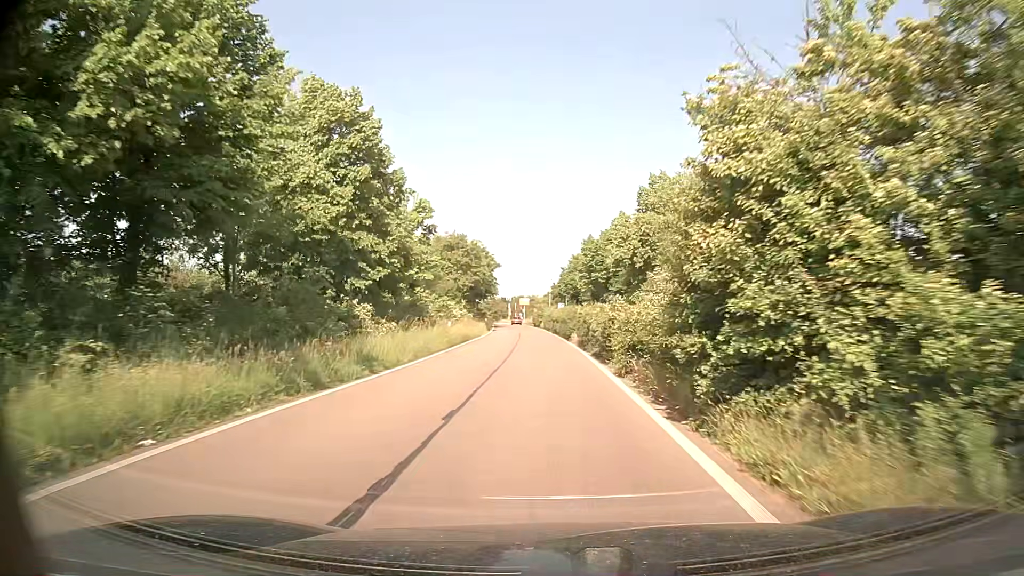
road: trunk_link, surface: asphalt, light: Day
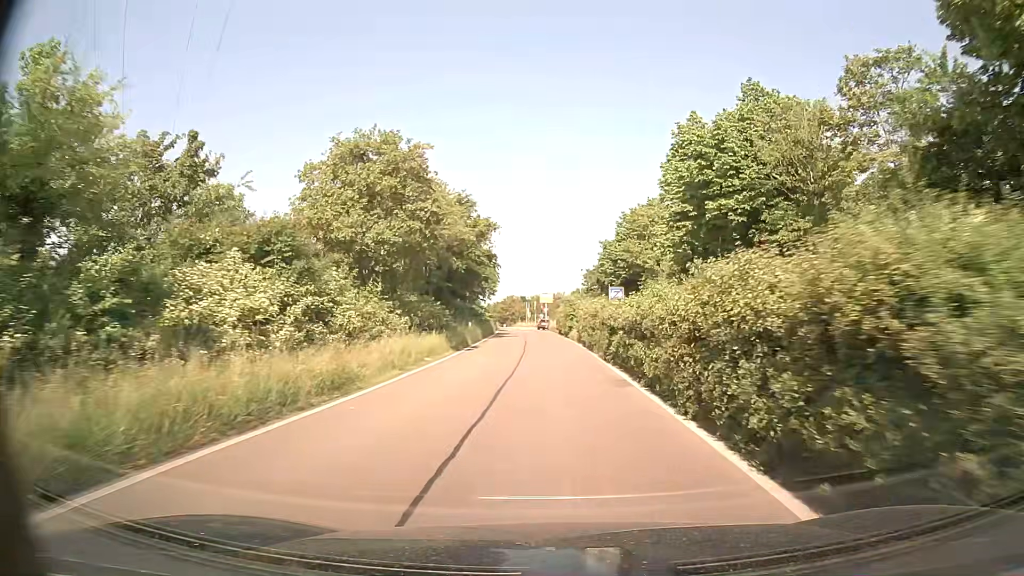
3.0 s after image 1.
(-0.9, +35.2) m; -2°
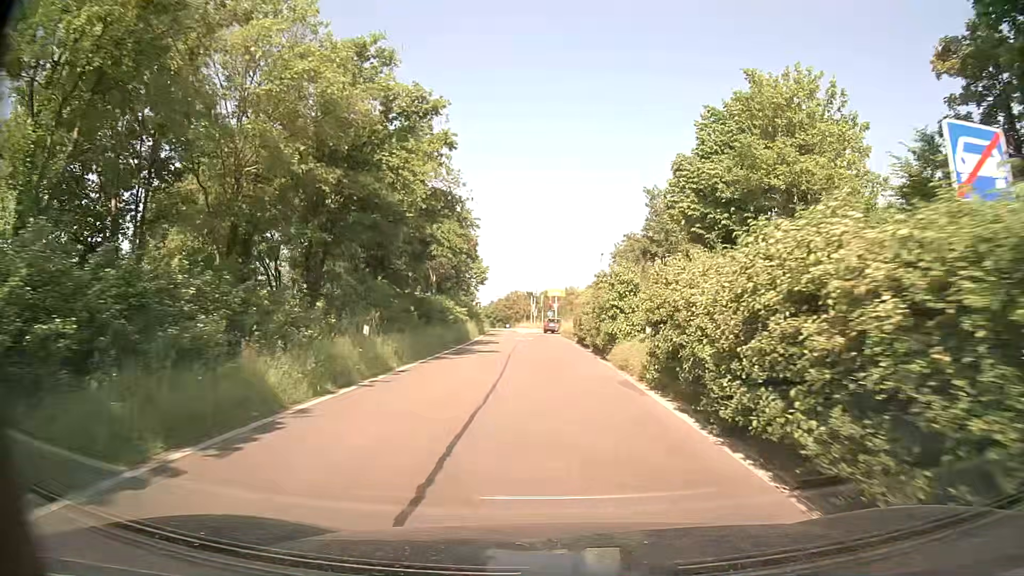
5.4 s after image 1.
(-0.2, +25.4) m; -1°
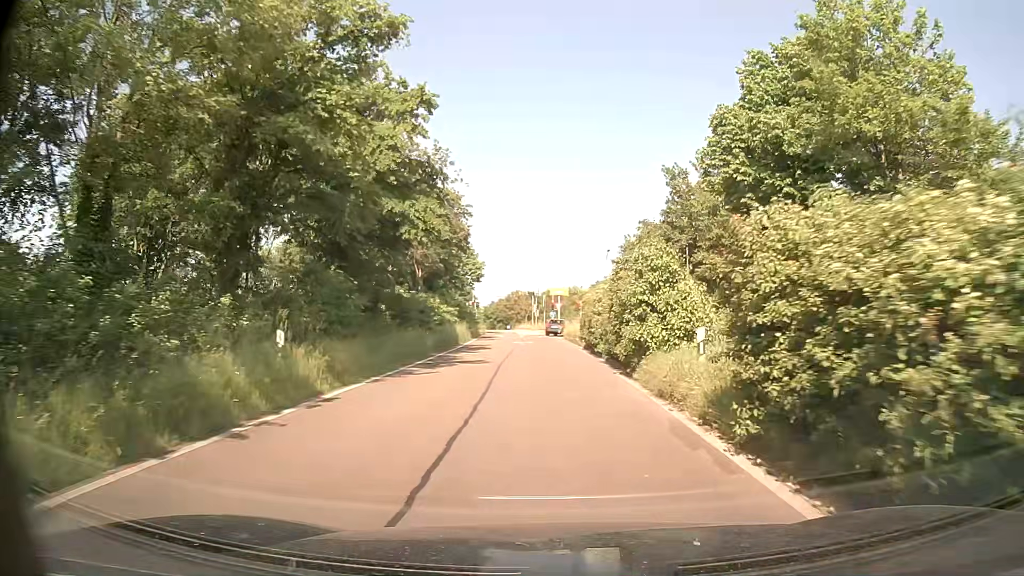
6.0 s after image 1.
(0.0, +5.7) m; 0°
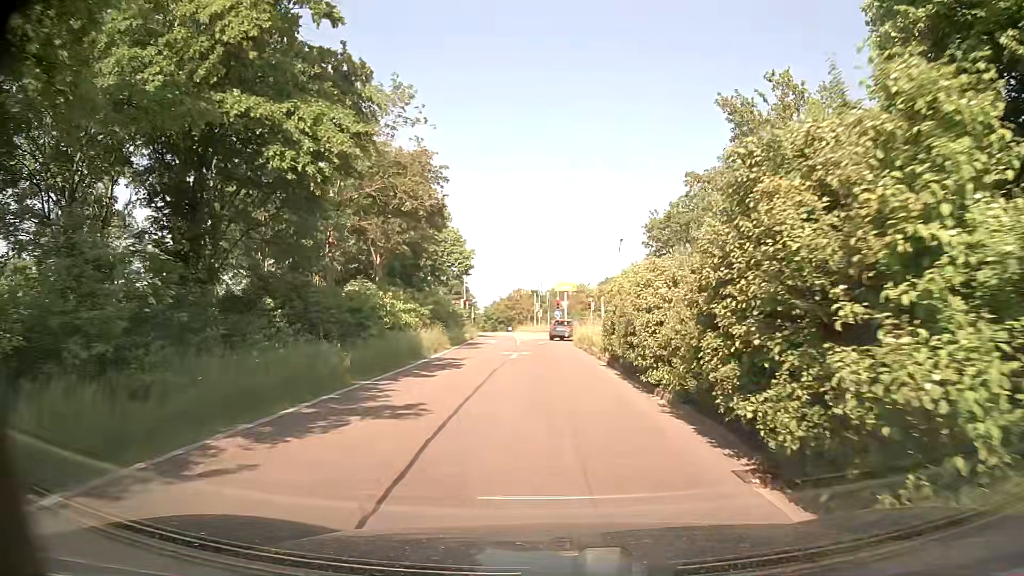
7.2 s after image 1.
(0.0, +10.7) m; -1°
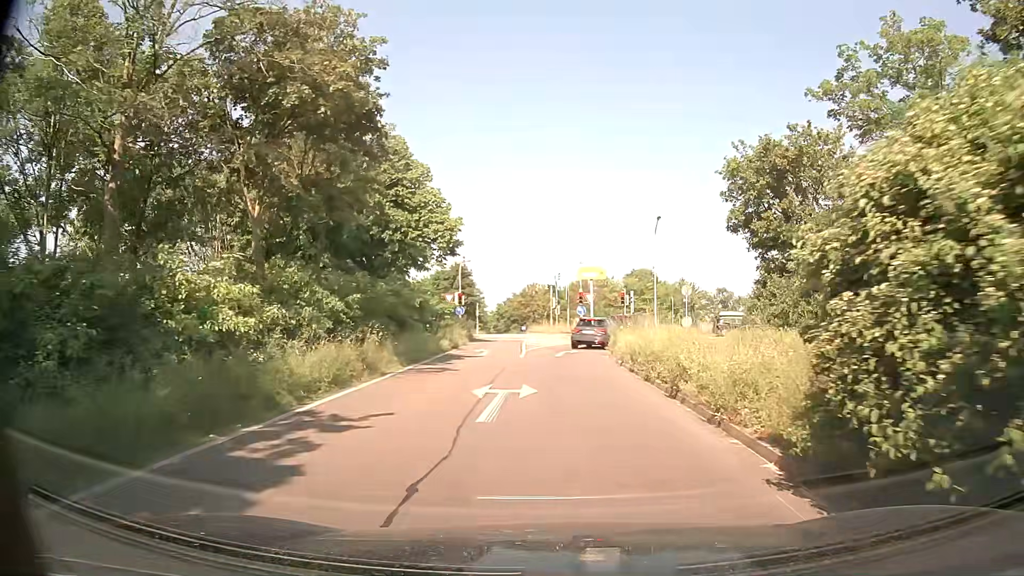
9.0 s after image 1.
(0.0, +14.2) m; -1°
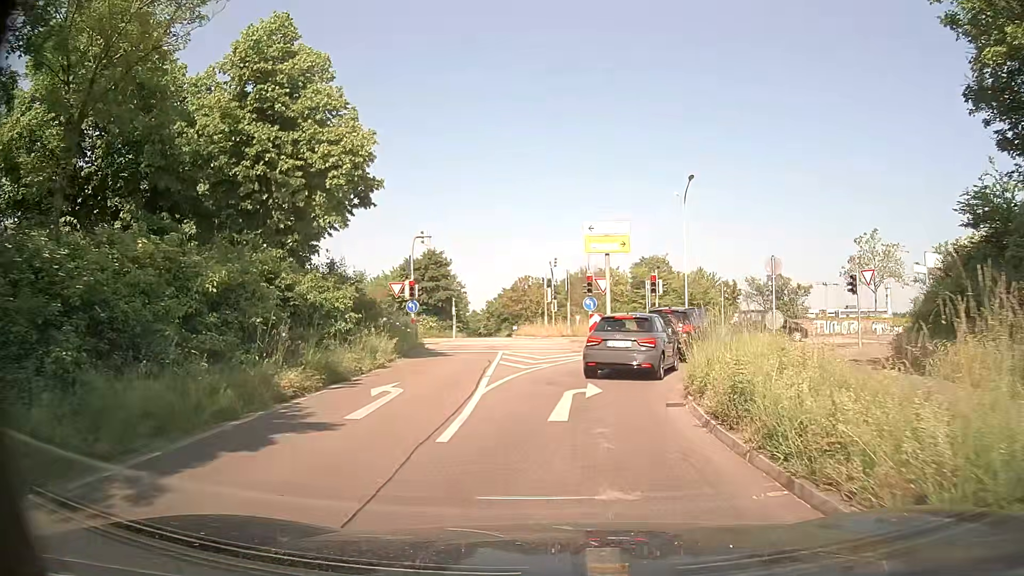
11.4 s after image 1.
(+0.2, +15.1) m; +1°
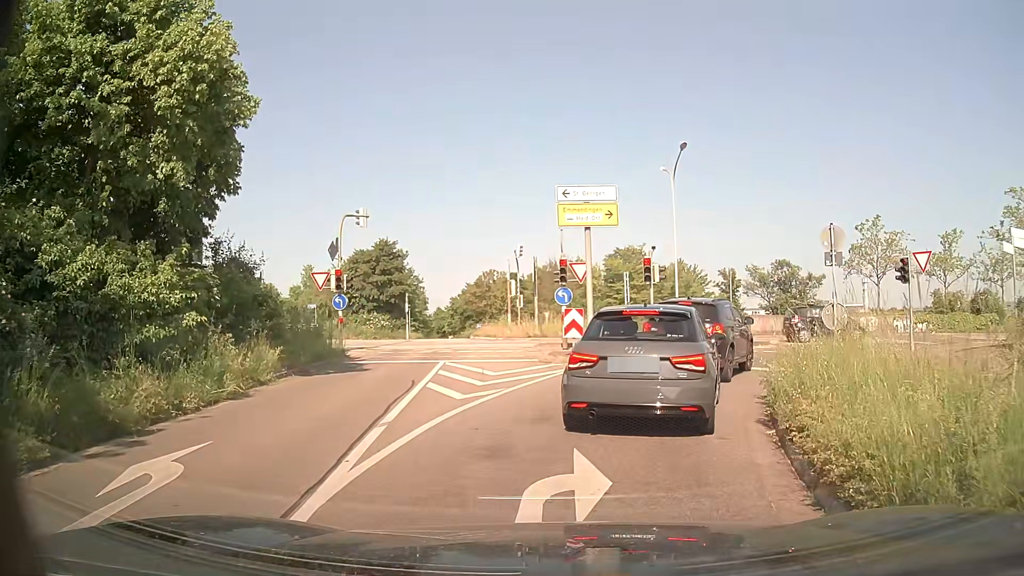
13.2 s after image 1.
(+0.1, +6.7) m; +3°
